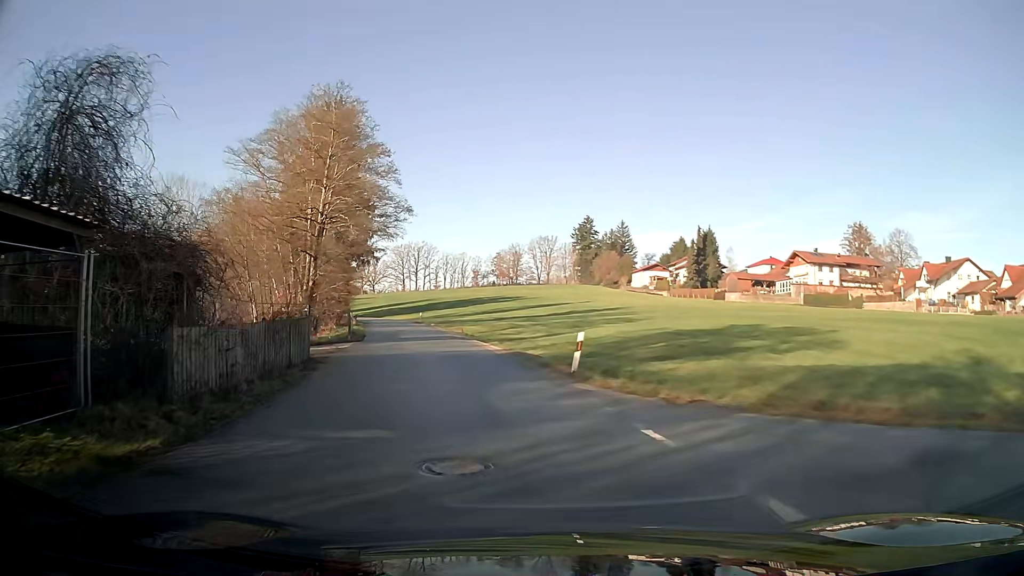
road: residential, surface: asphalt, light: Day
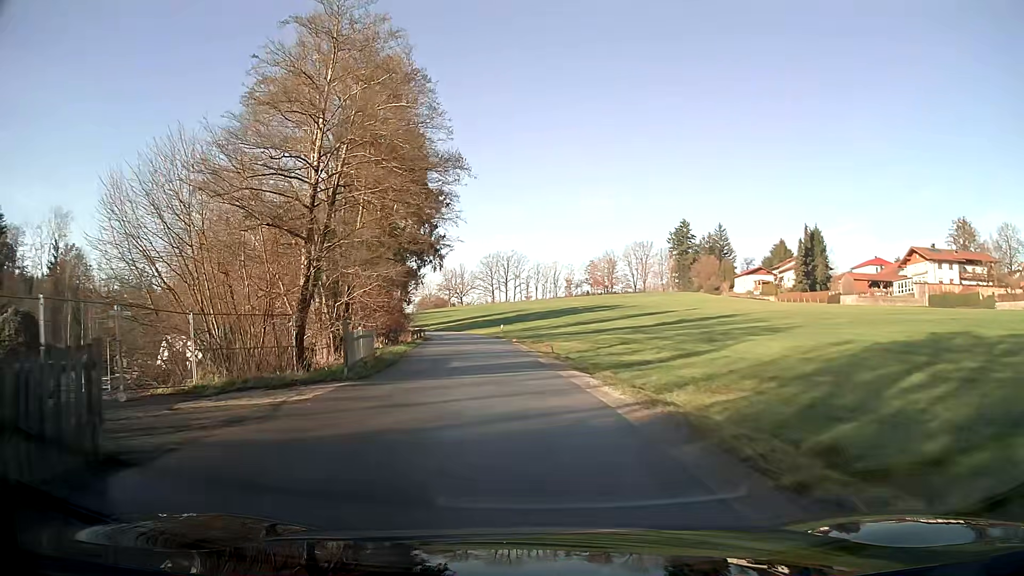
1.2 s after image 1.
(-0.9, +13.1) m; -7°
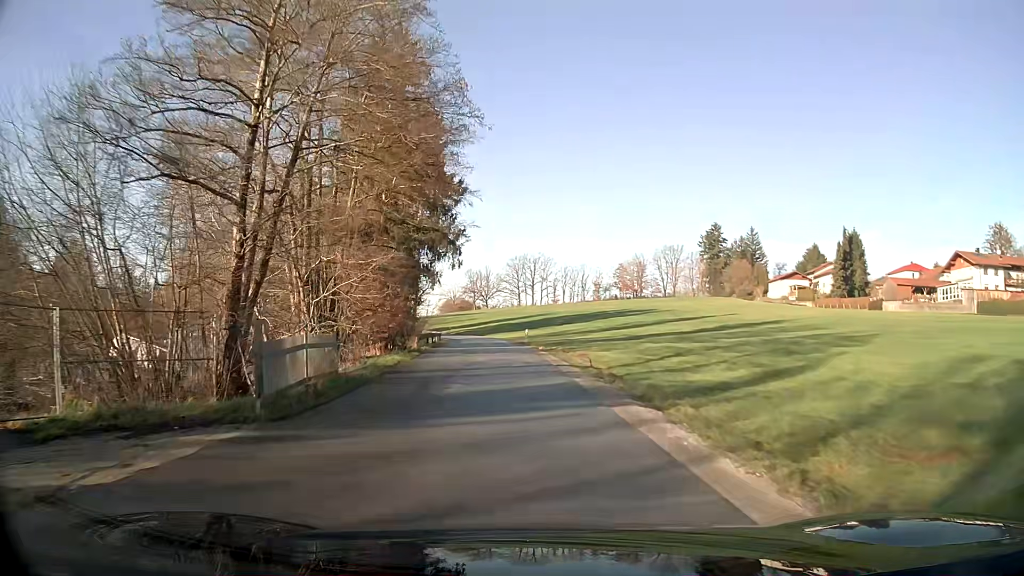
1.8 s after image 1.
(-0.1, +6.9) m; -2°
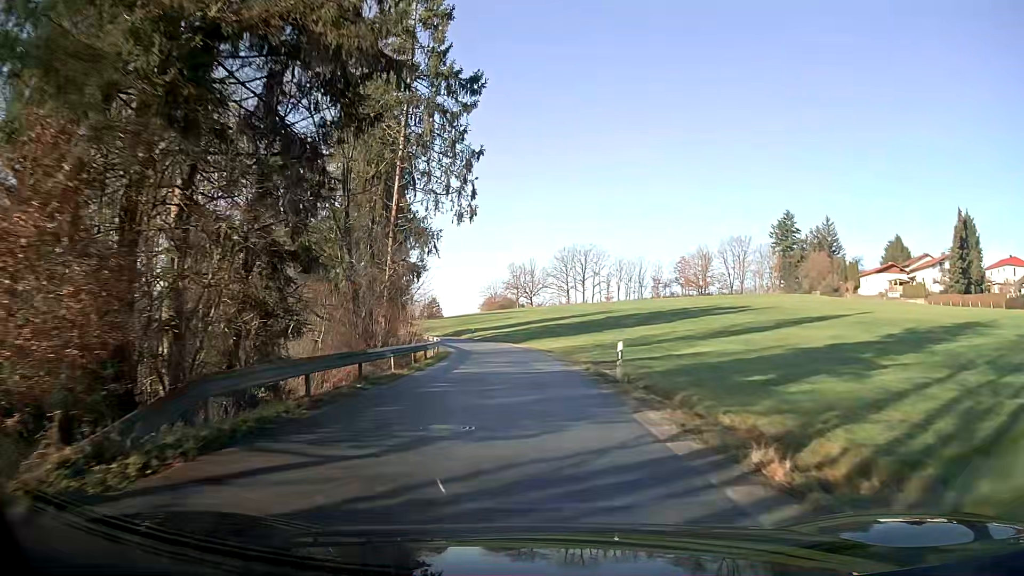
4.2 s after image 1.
(-1.0, +29.4) m; -3°
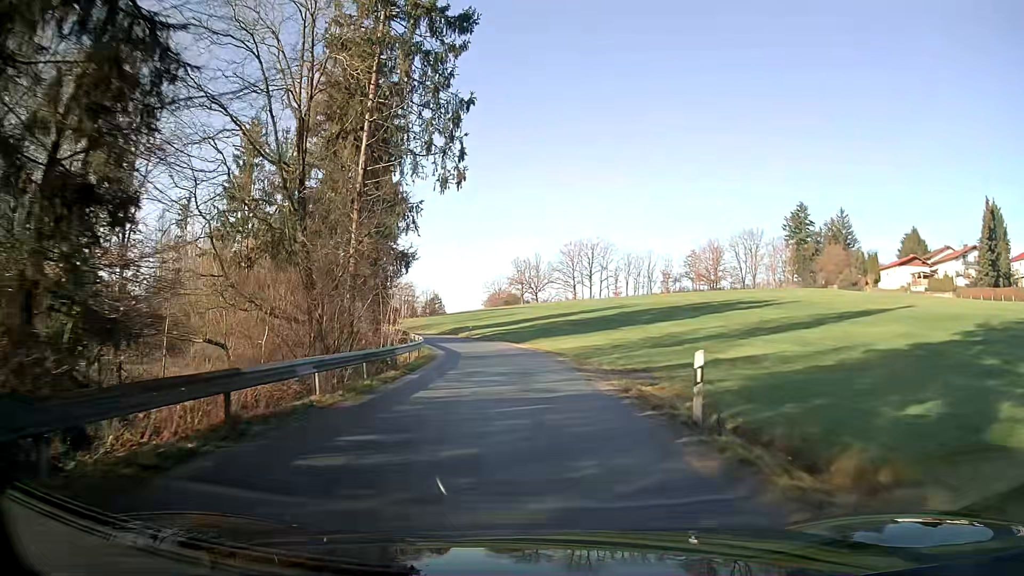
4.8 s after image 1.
(0.0, +7.7) m; -1°
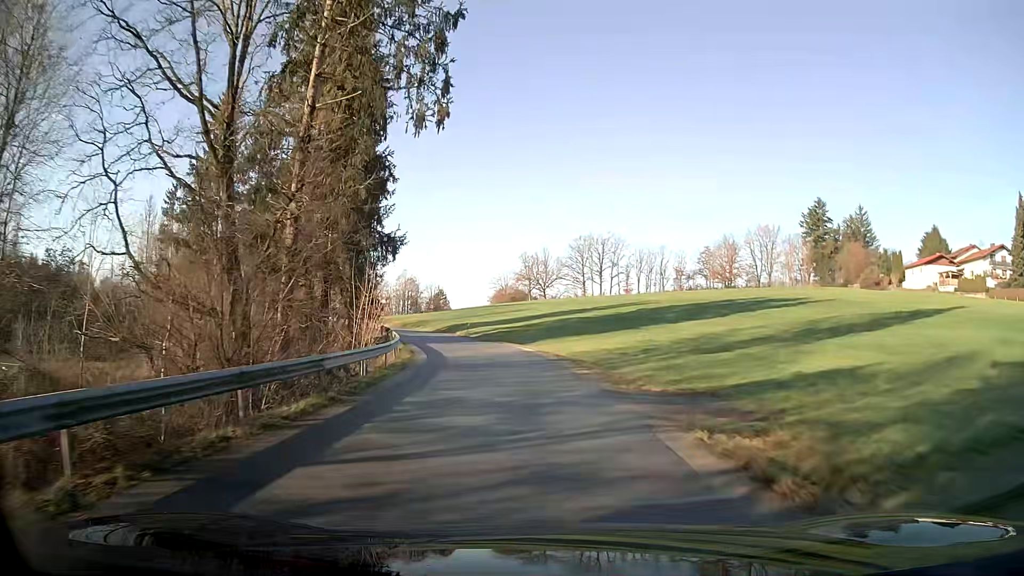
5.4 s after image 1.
(-0.1, +7.8) m; -1°
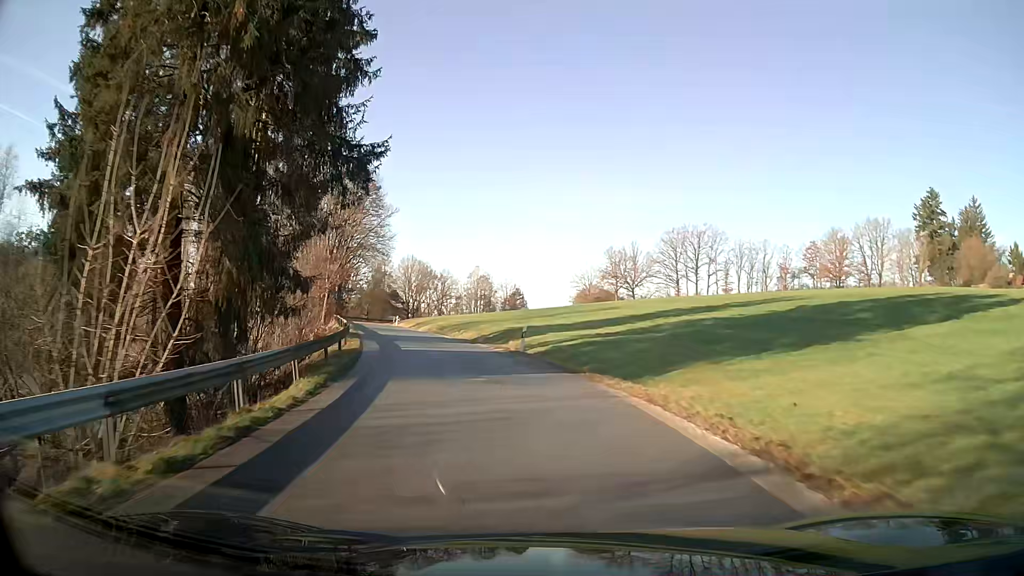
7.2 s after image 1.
(-1.4, +23.9) m; -8°
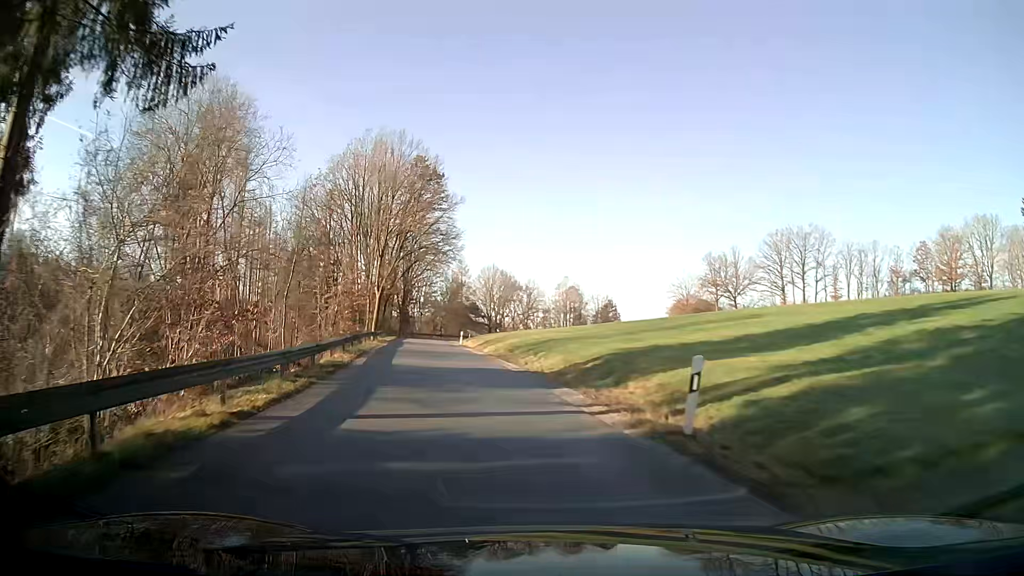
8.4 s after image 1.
(-1.0, +16.4) m; -8°
